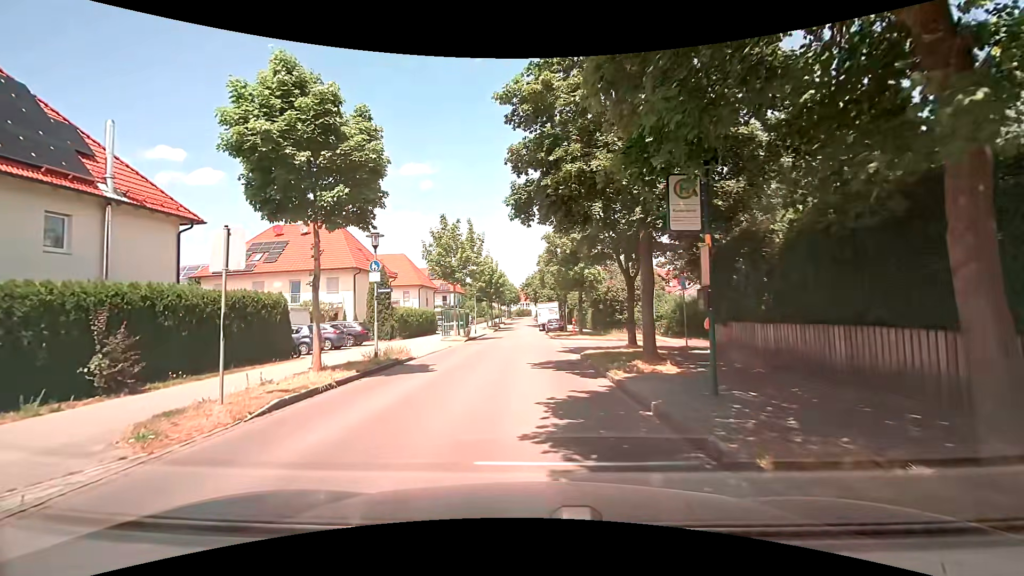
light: Day
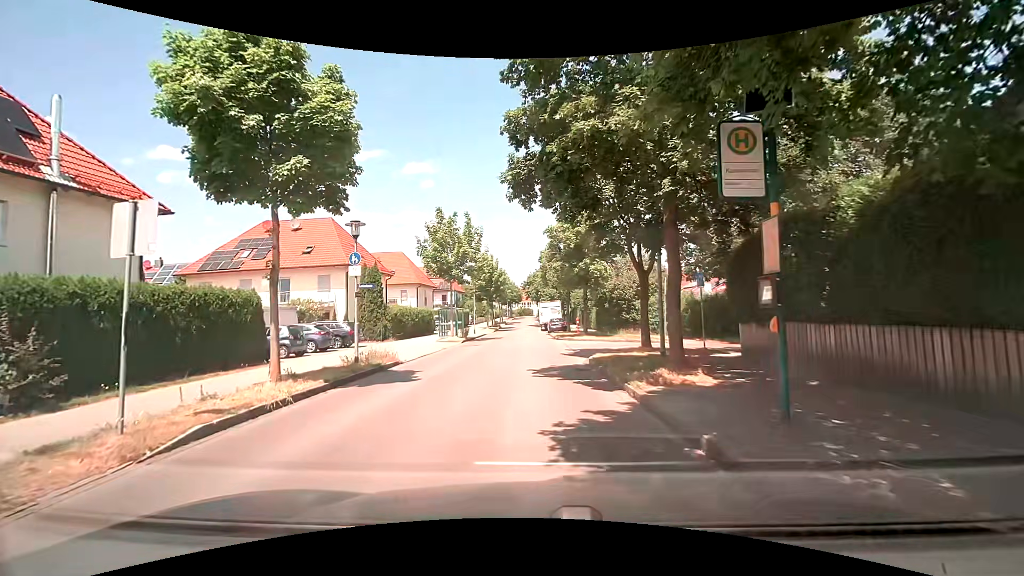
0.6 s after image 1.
(0.0, +2.1) m; 0°
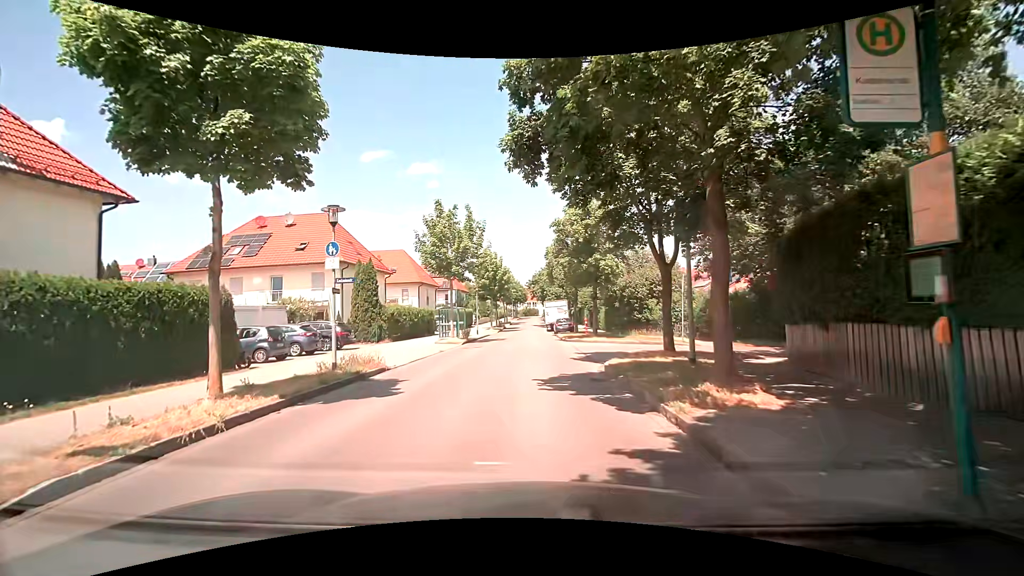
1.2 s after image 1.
(0.0, +2.2) m; -1°
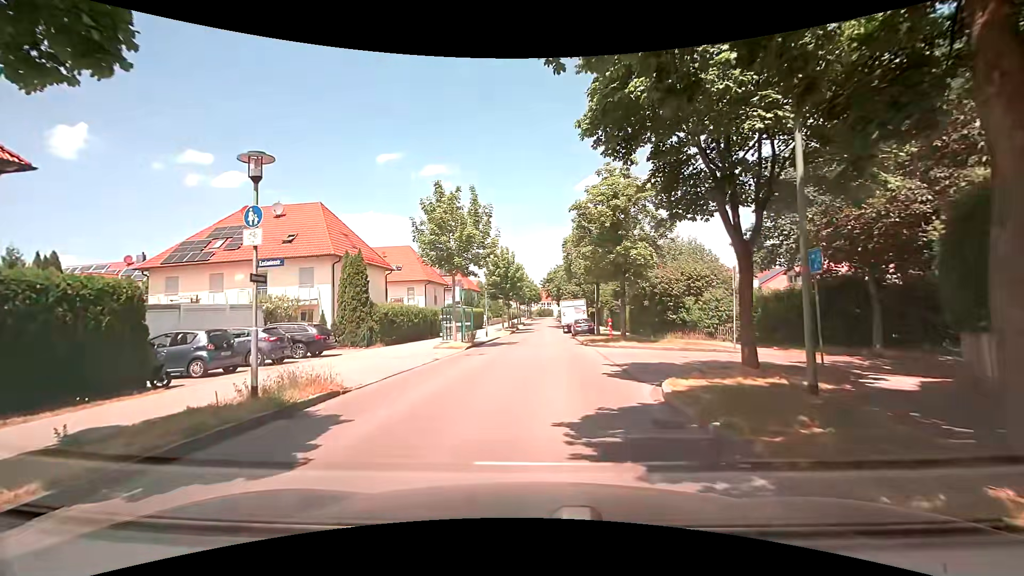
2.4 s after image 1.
(-0.1, +4.6) m; +1°
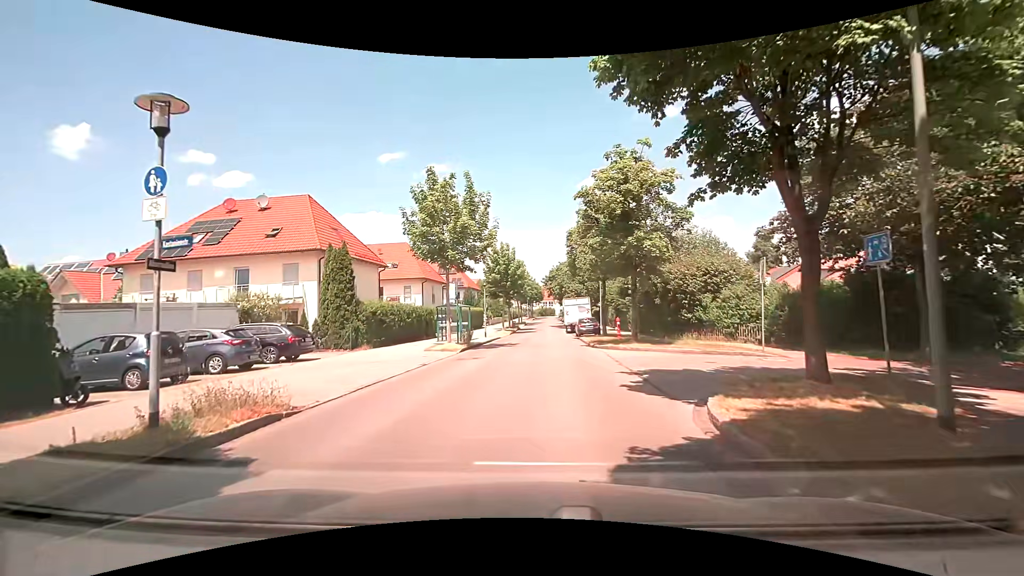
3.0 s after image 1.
(-0.1, +2.4) m; -2°
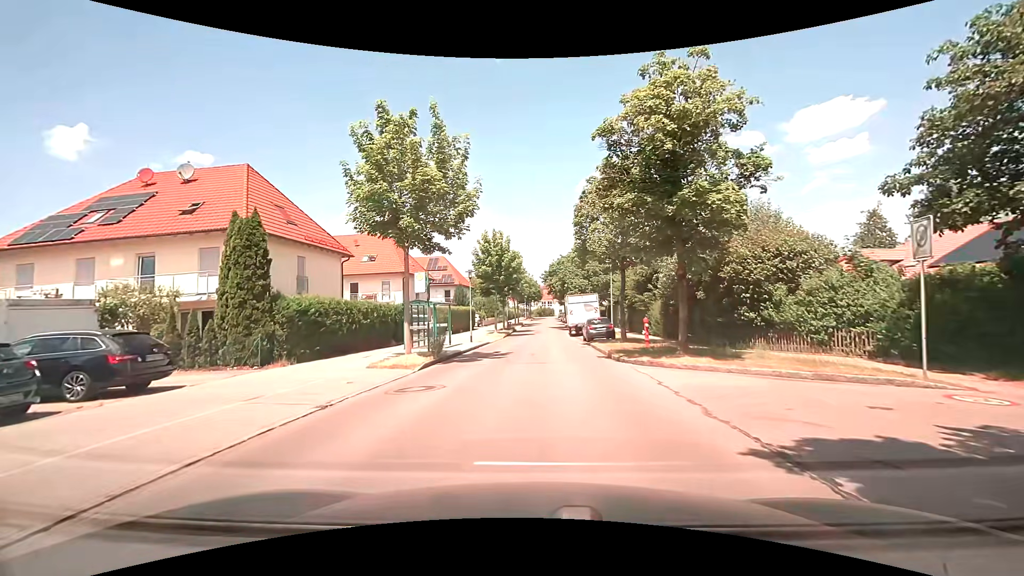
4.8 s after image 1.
(0.0, +7.7) m; -1°
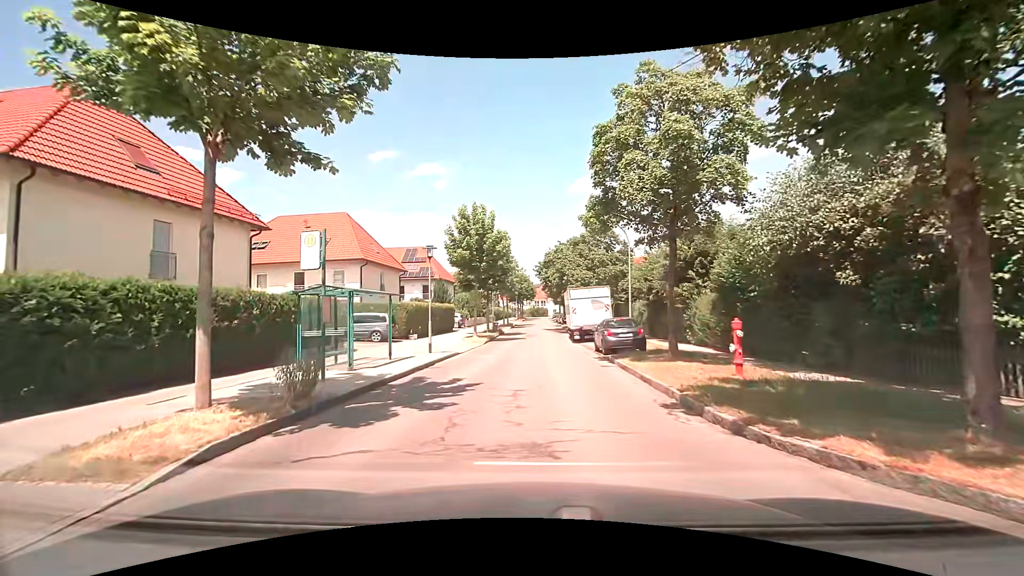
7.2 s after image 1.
(+0.2, +10.2) m; +1°
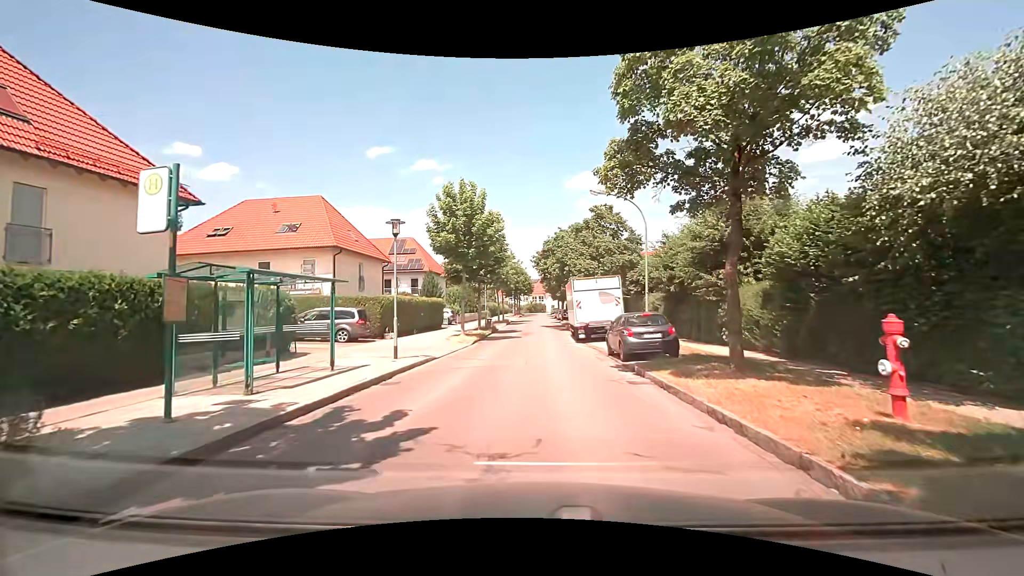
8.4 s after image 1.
(0.0, +4.9) m; 0°
